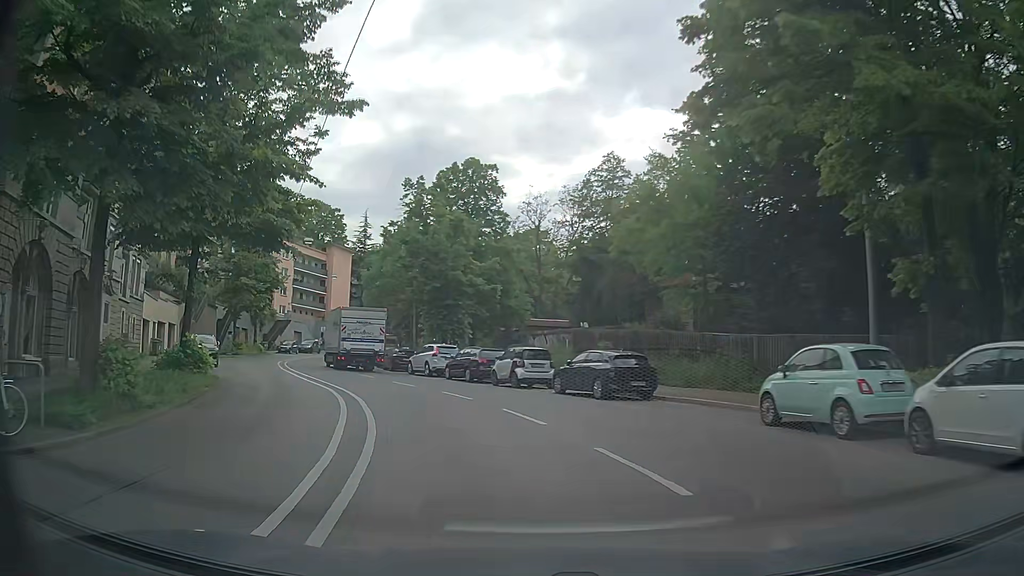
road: secondary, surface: asphalt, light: Day
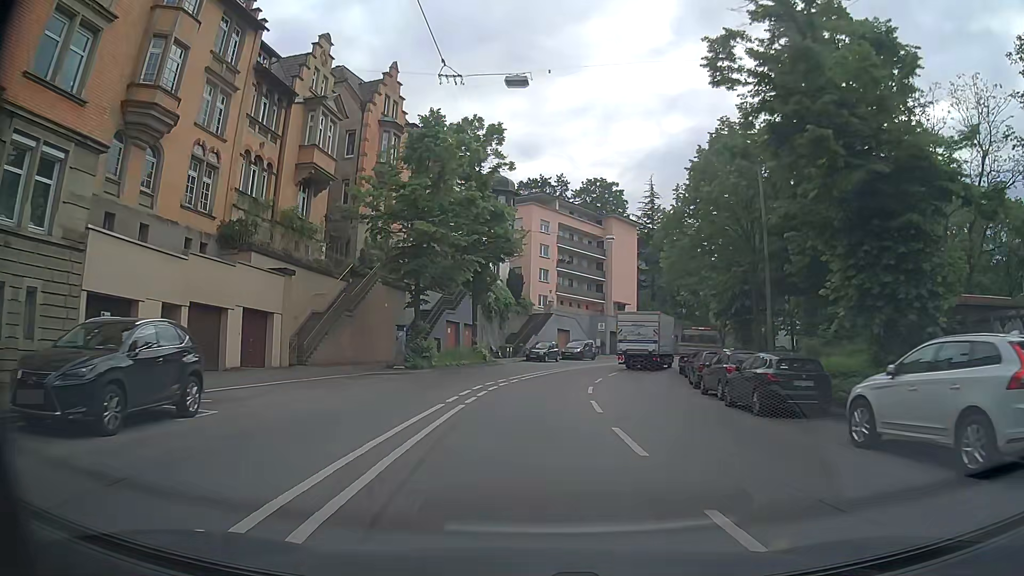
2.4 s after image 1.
(-6.4, +26.1) m; -25°
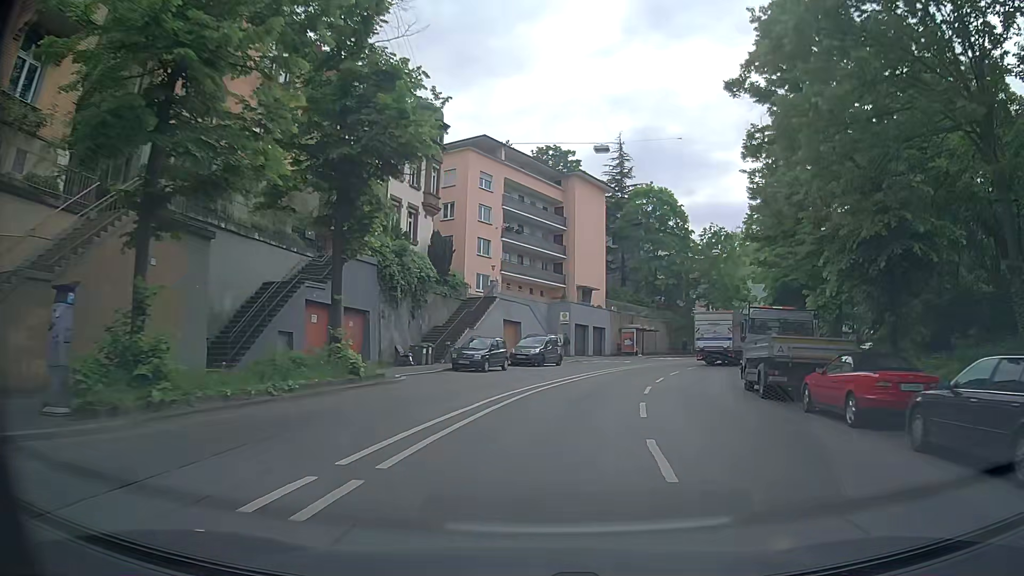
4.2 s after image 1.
(+0.5, +20.2) m; +5°
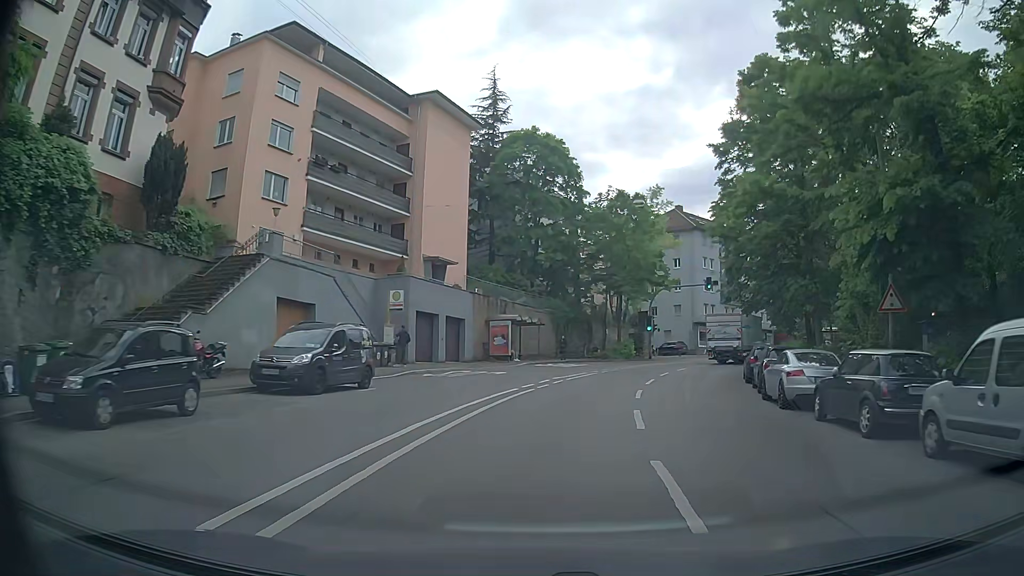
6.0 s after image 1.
(+2.1, +20.1) m; +10°
(+1, +10) (+2, +20) (+5, +30) (+8, +39) (+13, +48) (+18, +56) (+24, +64) (+31, +71) (+39, +77) (+48, +82) m
